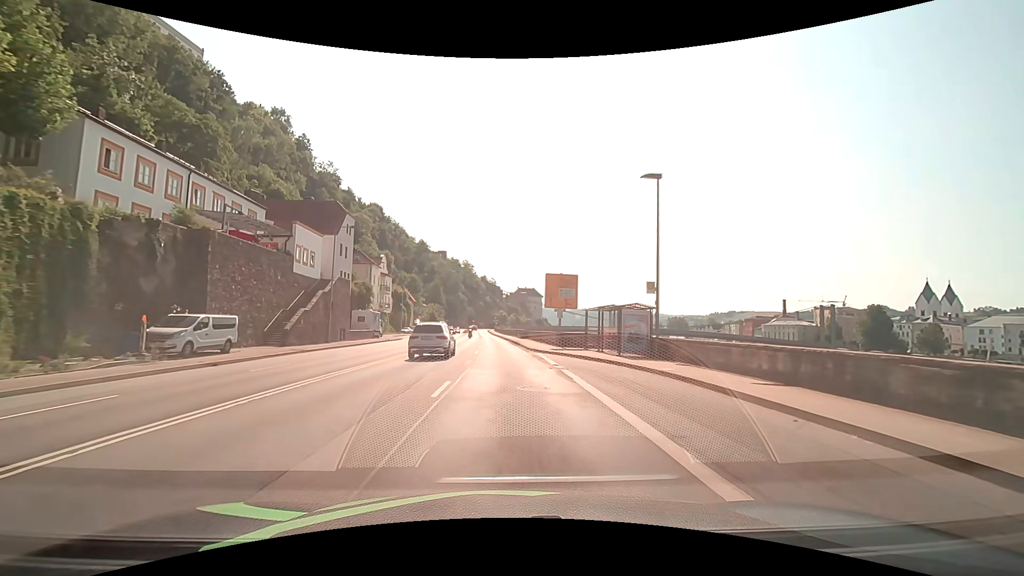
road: primary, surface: asphalt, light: Day
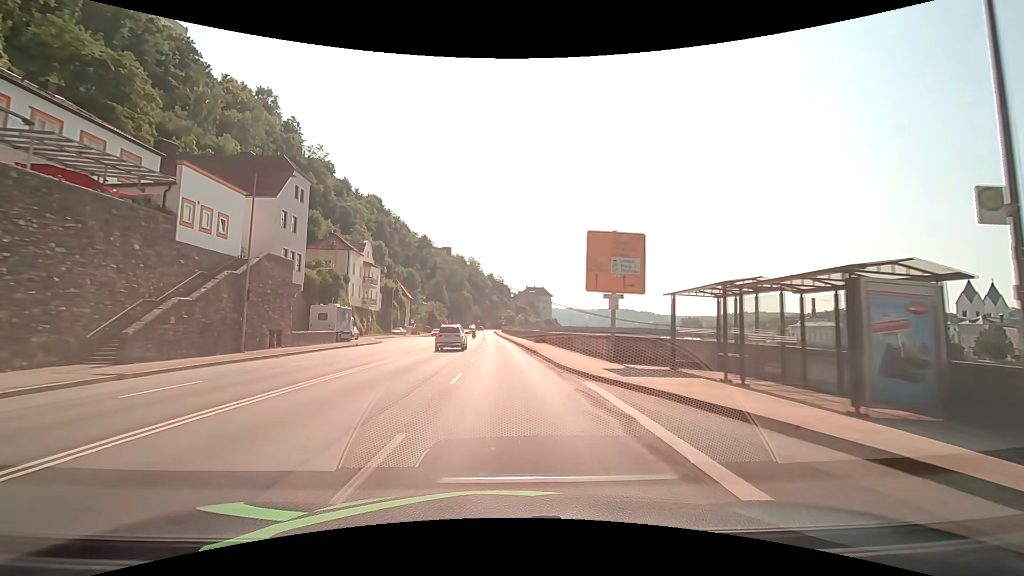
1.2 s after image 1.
(-0.1, +15.3) m; -1°
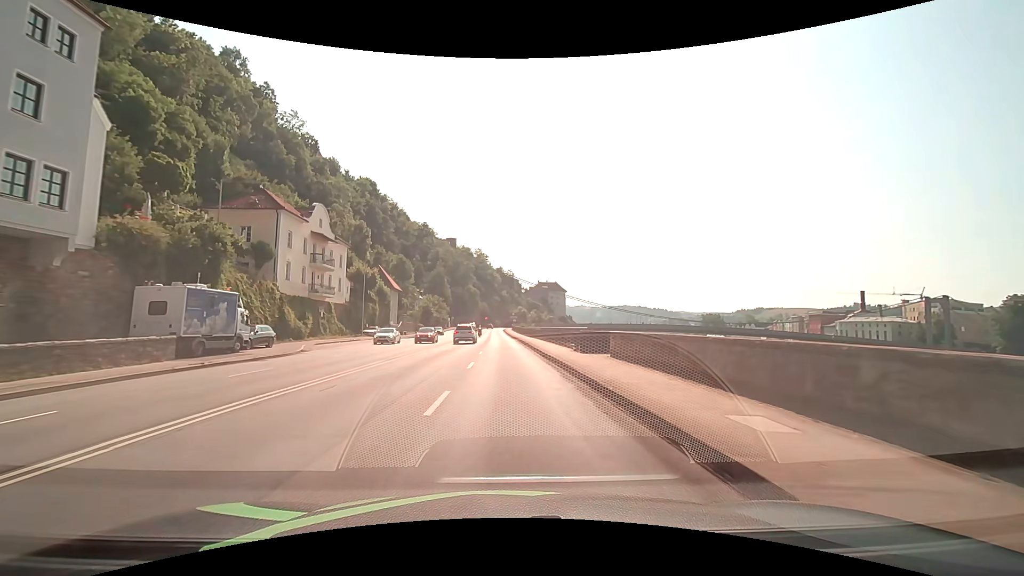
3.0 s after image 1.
(-0.1, +23.0) m; -1°
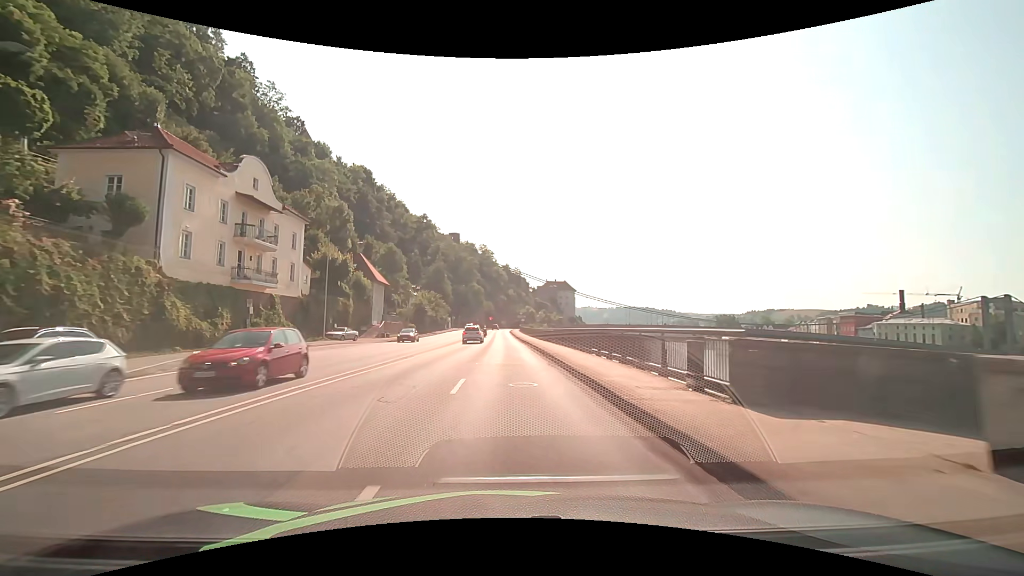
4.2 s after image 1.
(-0.2, +15.3) m; -1°
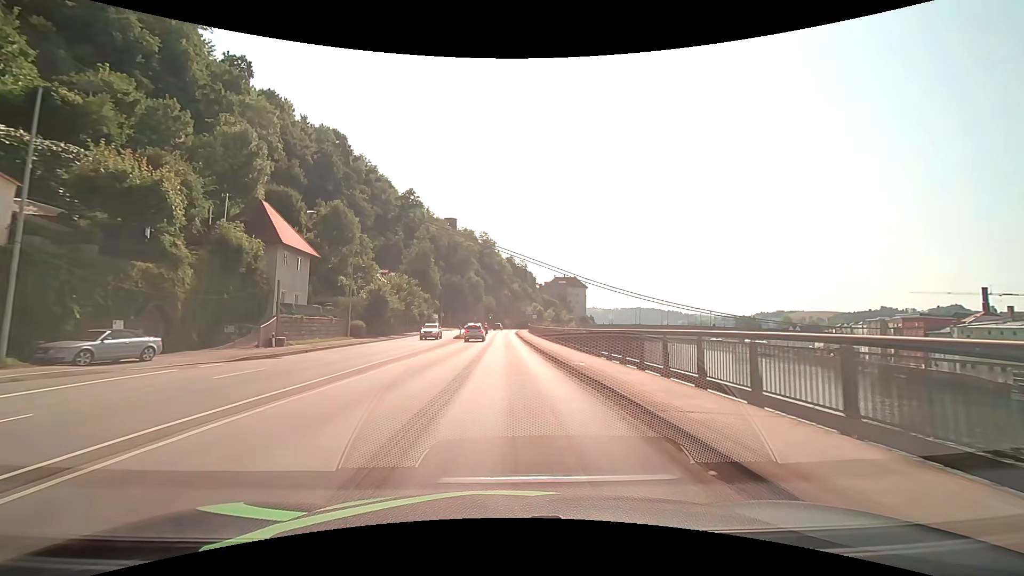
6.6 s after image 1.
(-0.1, +30.6) m; 0°
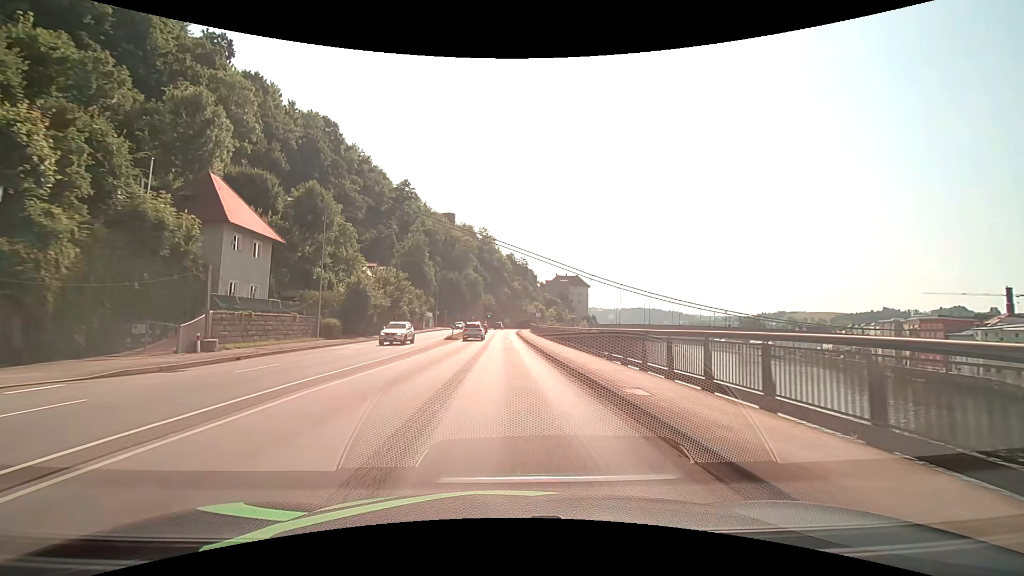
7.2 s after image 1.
(0.0, +7.6) m; 0°
(0, +10) (0, +20) (0, +30) (-1, +40) (-1, +50) (-1, +60) (-1, +70) (-1, +80) (0, +90) (+1, +100) m
